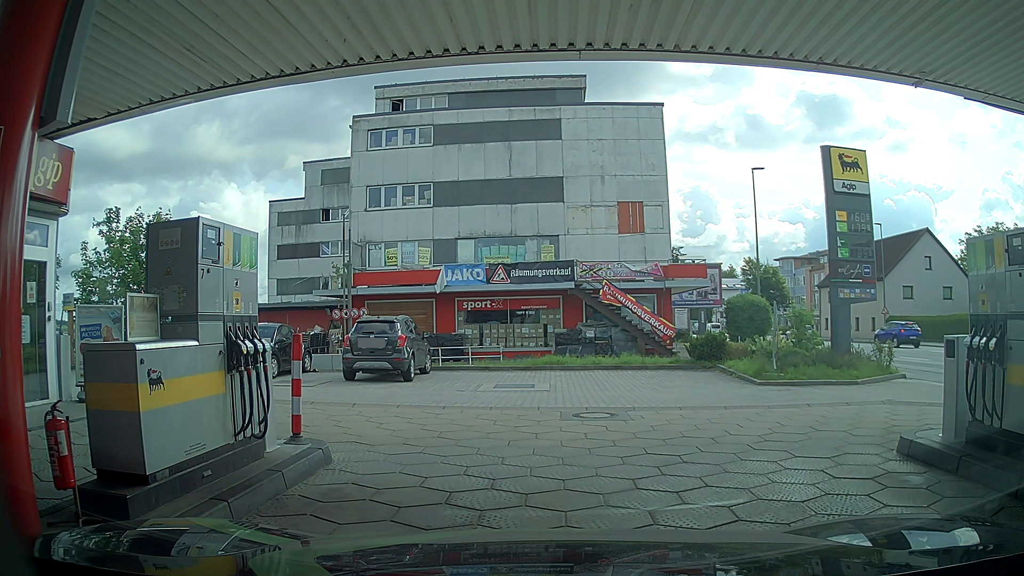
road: service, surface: paving_stones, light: Day
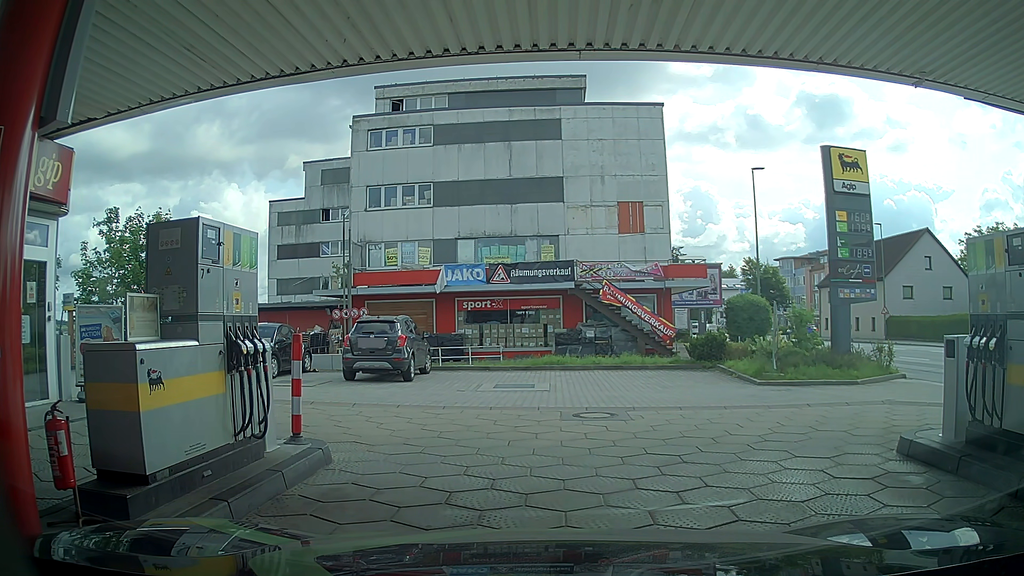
(0.0, 0.0) m; 0°
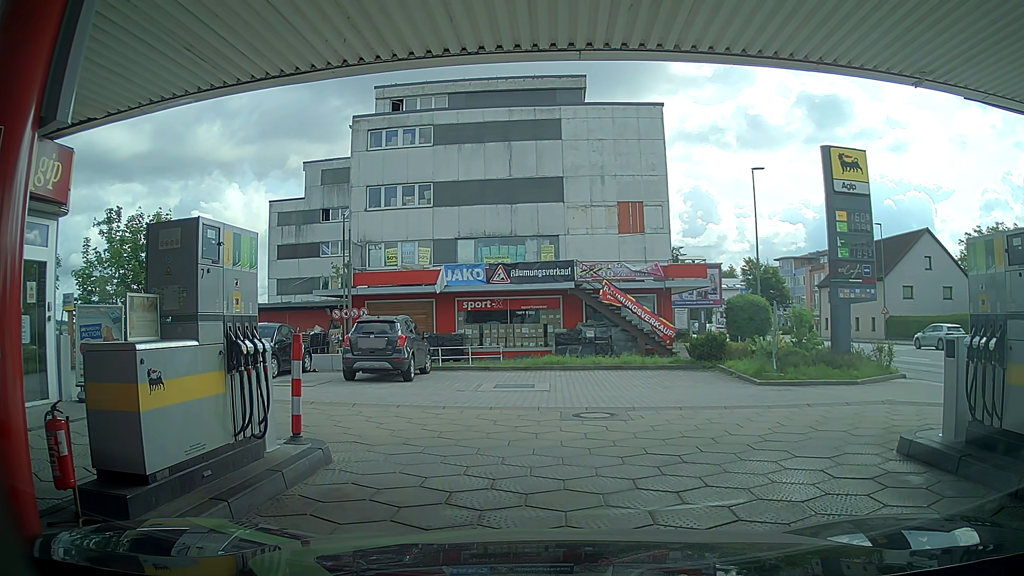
(0.0, 0.0) m; 0°
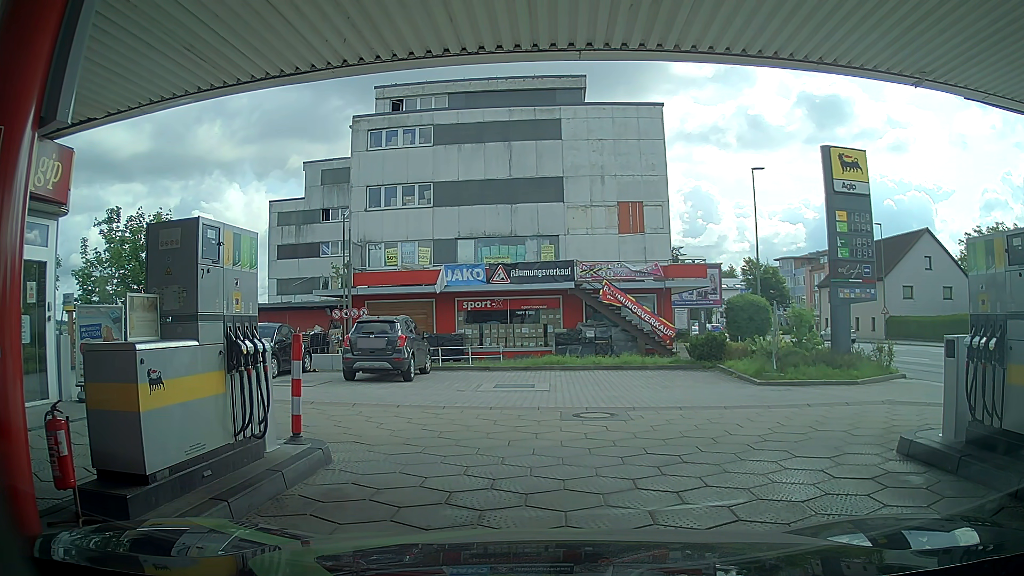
(0.0, 0.0) m; 0°
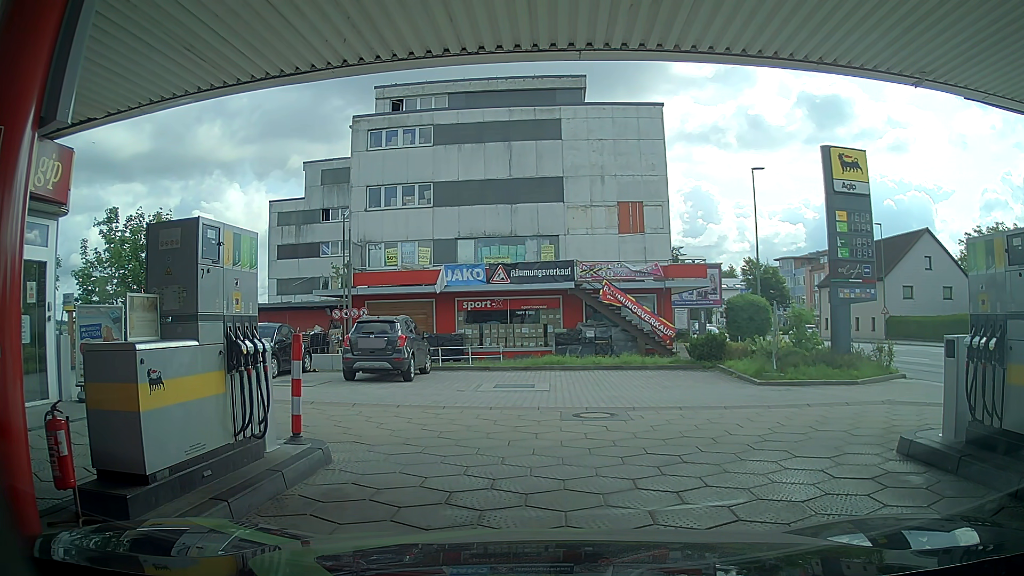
(0.0, 0.0) m; 0°
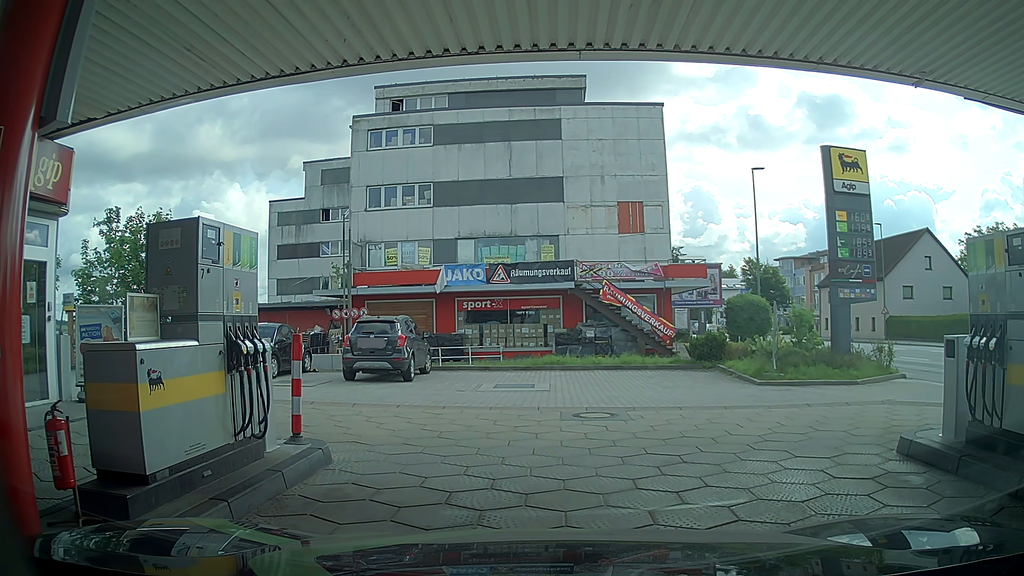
(0.0, 0.0) m; 0°
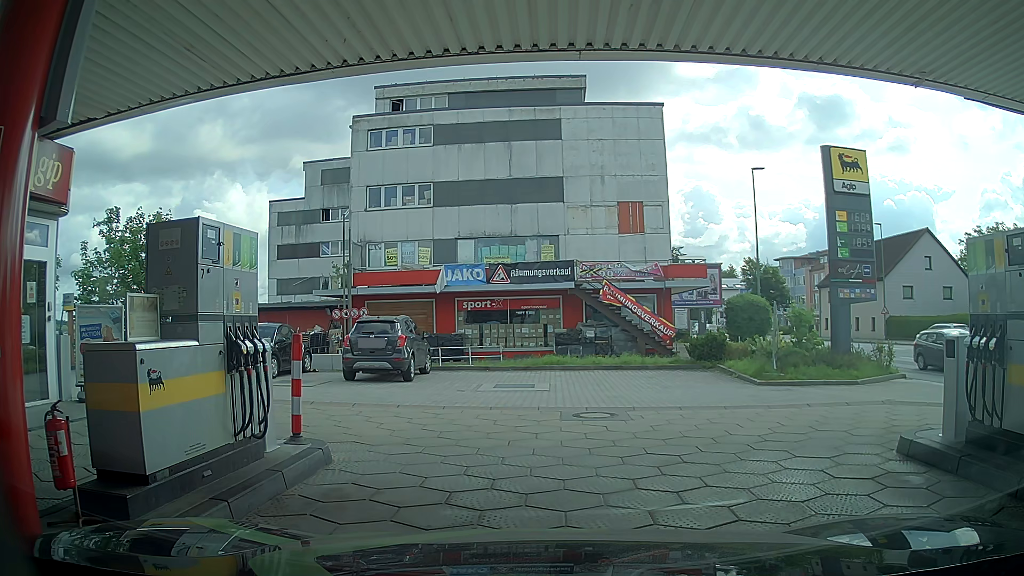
(0.0, 0.0) m; 0°
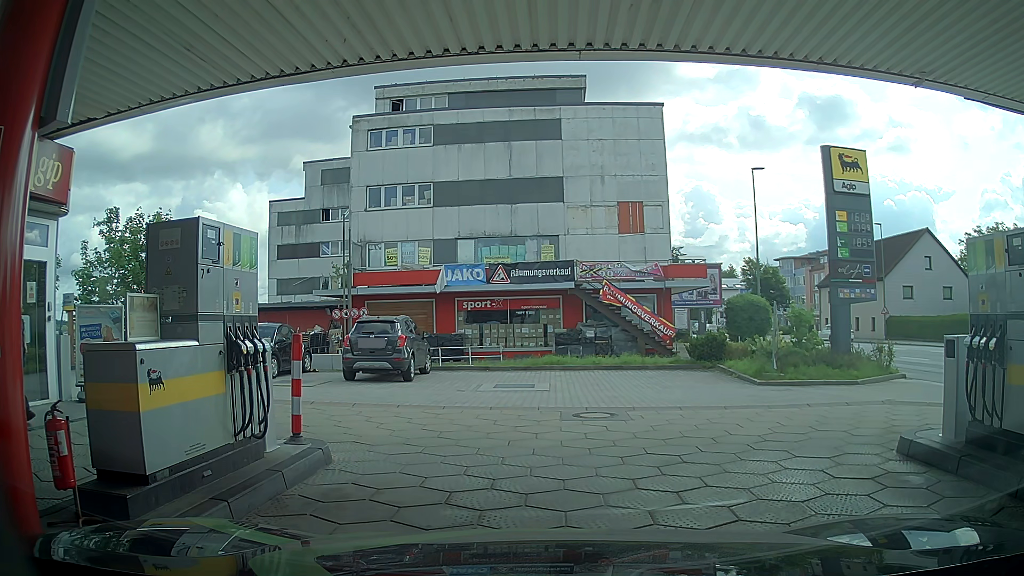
(0.0, 0.0) m; 0°
